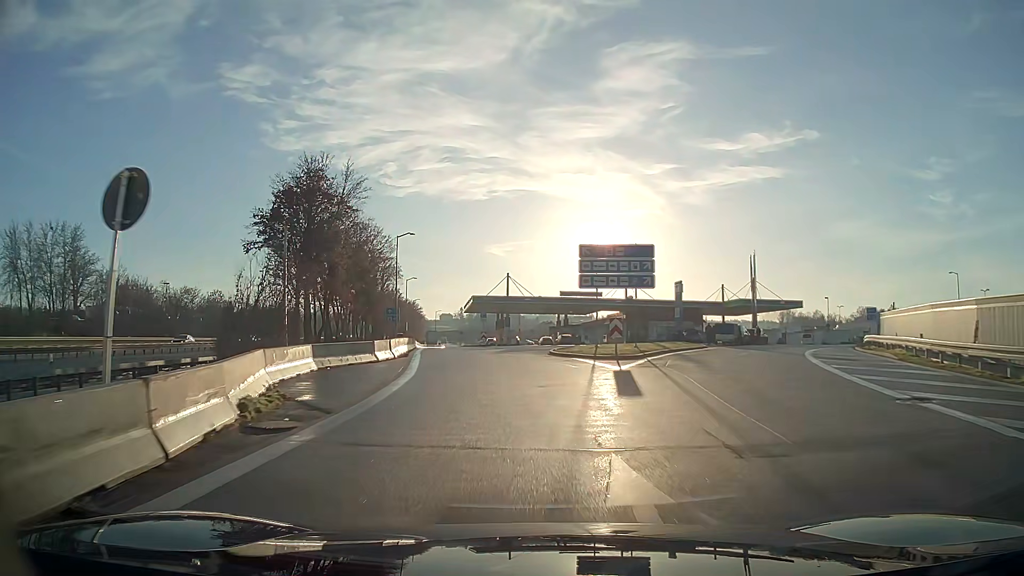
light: Day
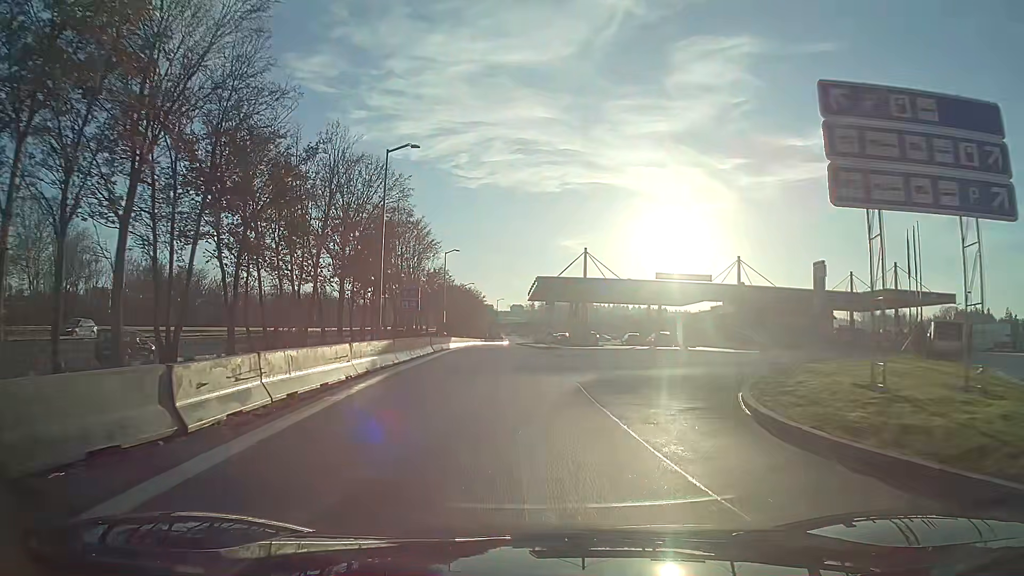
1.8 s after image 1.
(-1.2, +22.8) m; -6°
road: service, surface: asphalt
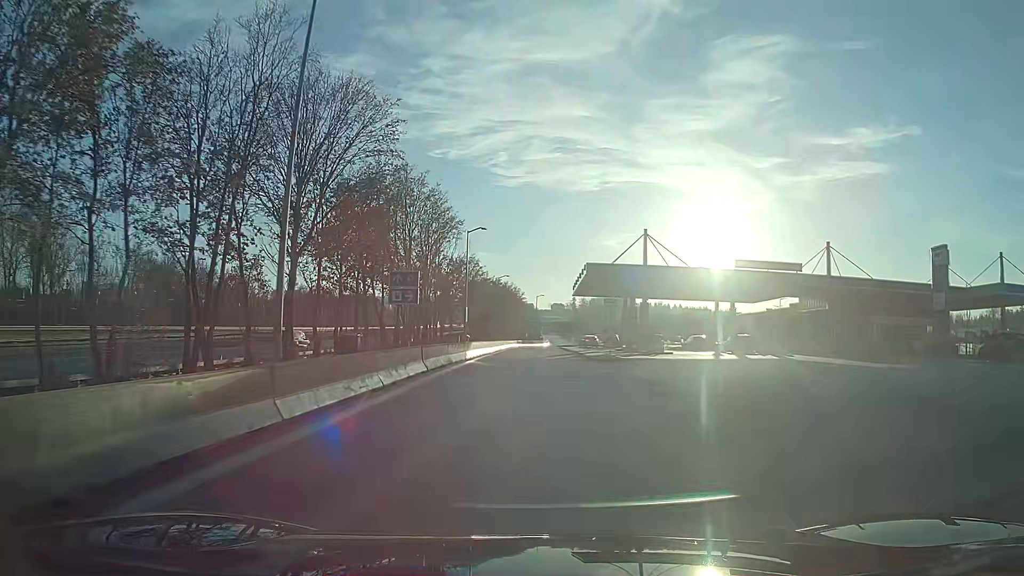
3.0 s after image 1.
(-0.4, +13.6) m; -3°
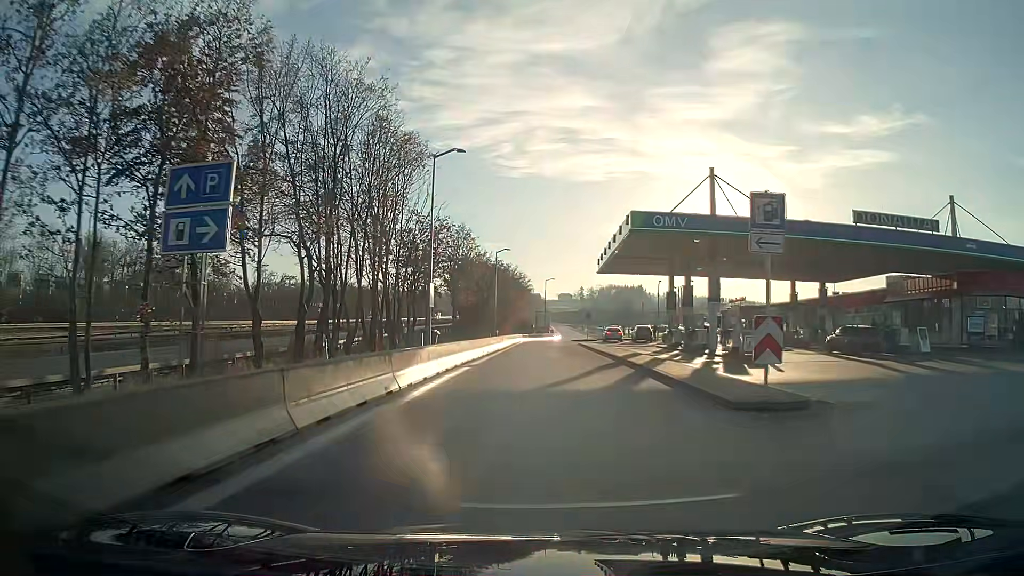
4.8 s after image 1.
(-0.1, +19.0) m; 0°
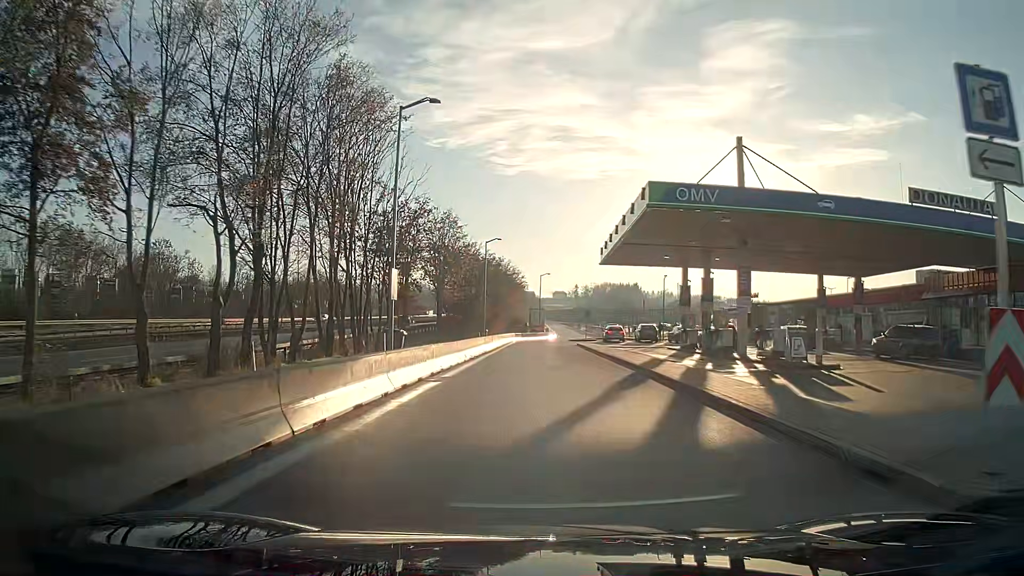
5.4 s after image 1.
(0.0, +6.2) m; 0°
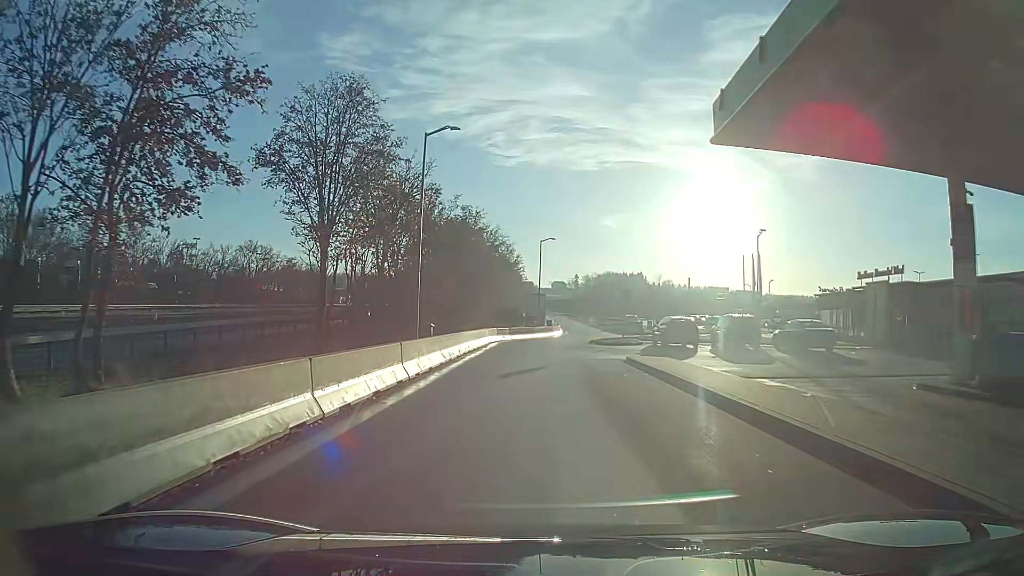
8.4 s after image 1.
(+0.1, +29.0) m; 0°
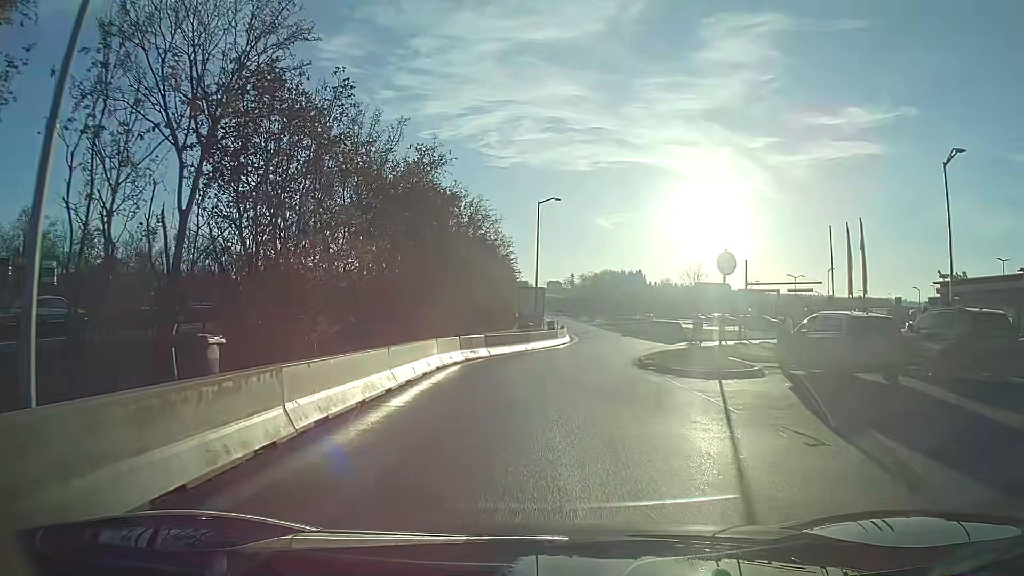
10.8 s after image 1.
(0.0, +19.3) m; +1°
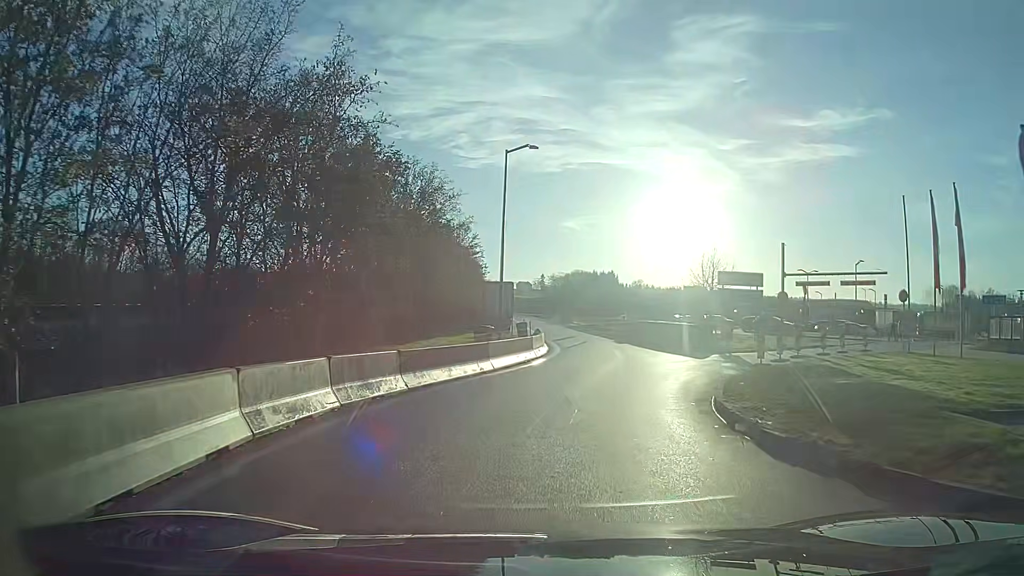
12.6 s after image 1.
(+0.2, +12.1) m; +3°
(+1, +10) (+4, +19) (+10, +27) (+17, +34) (+25, +40) (+32, +47) (+37, +56) (+38, +65) (+37, +75) (+37, +85) m
